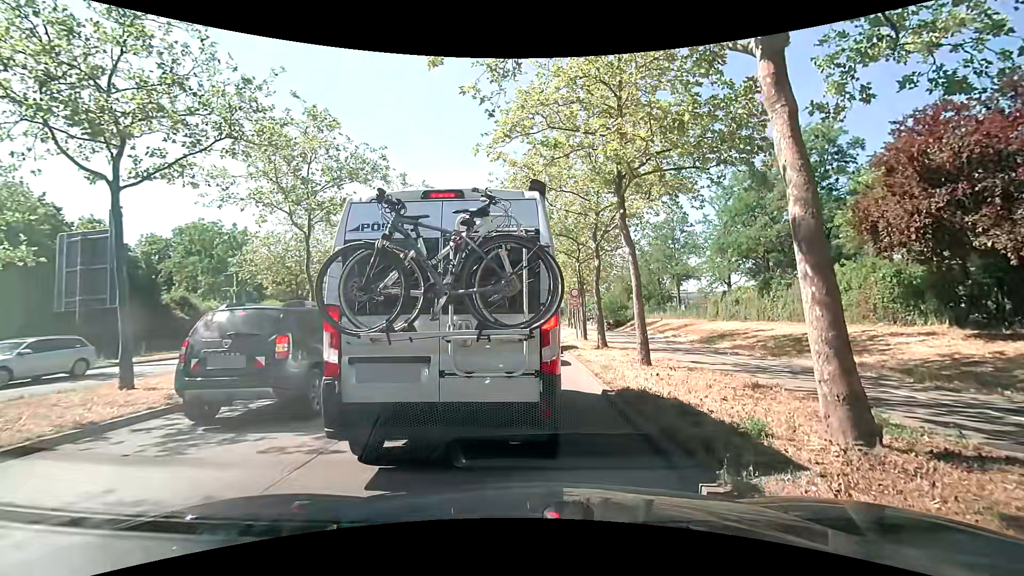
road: primary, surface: asphalt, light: Day
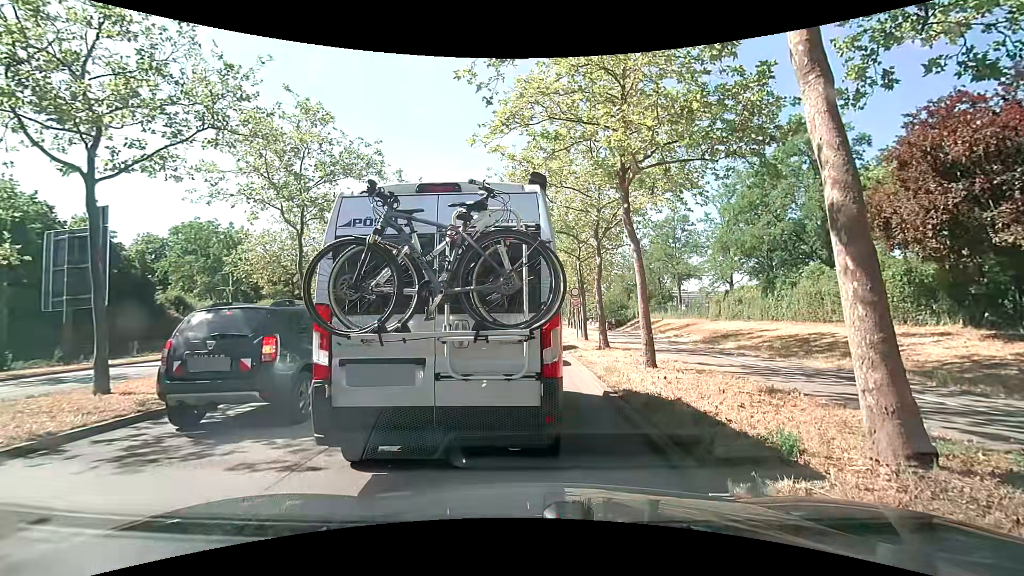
(0.0, +0.6) m; 0°
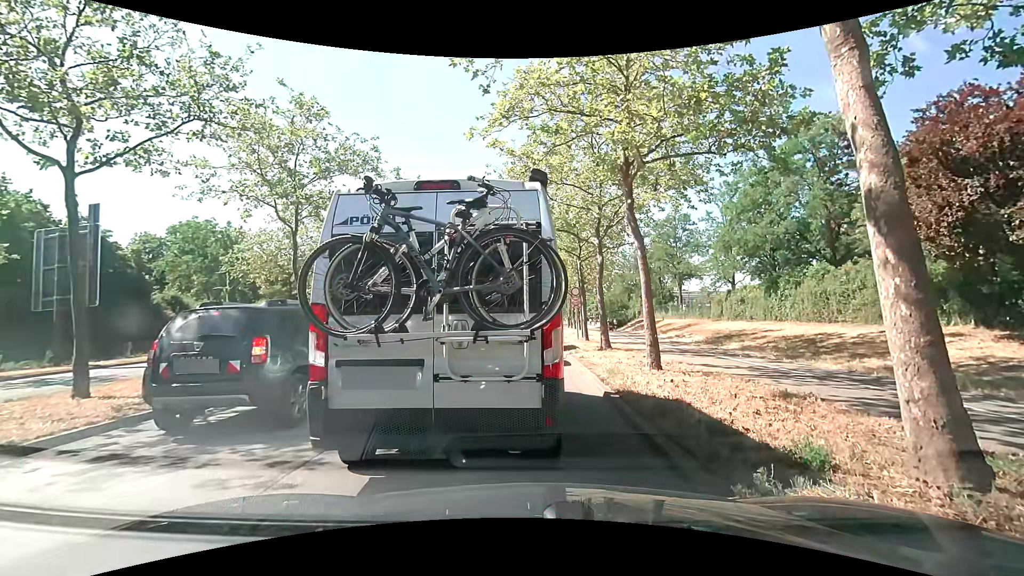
(0.0, +0.4) m; 0°
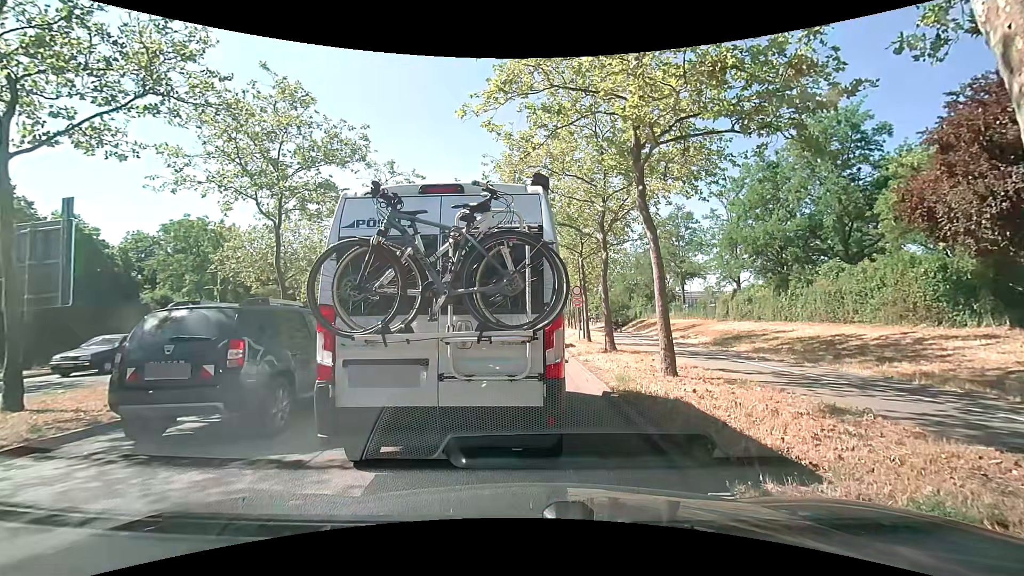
(0.0, +1.2) m; 0°
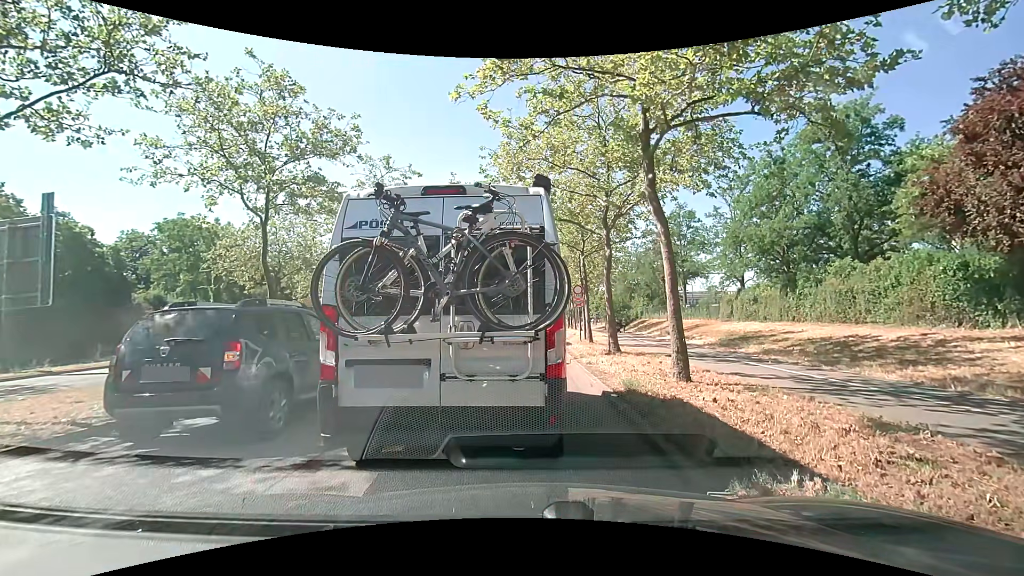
(0.0, +0.9) m; 0°
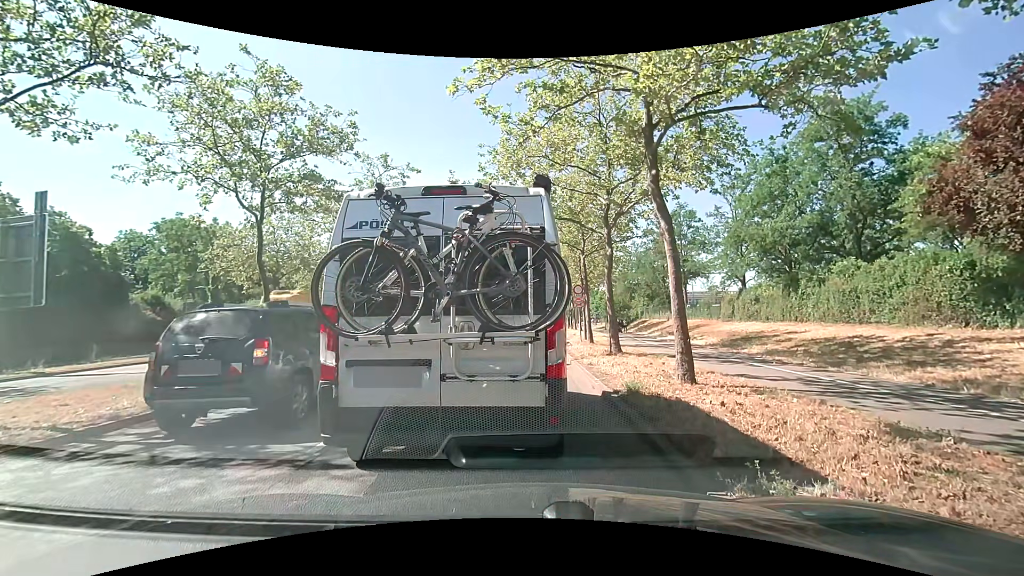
(0.0, +0.3) m; 0°
